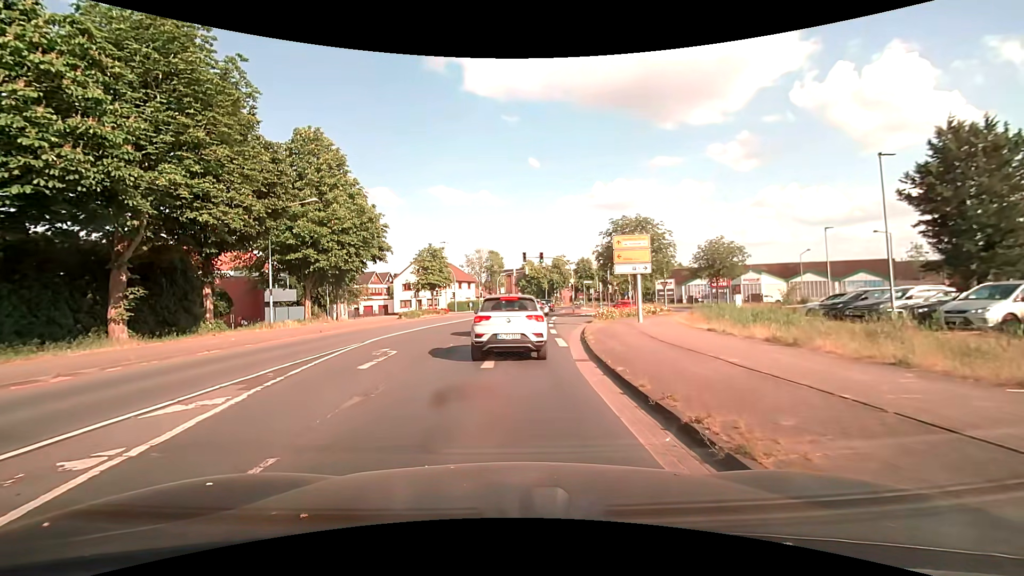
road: tertiary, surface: asphalt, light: Day
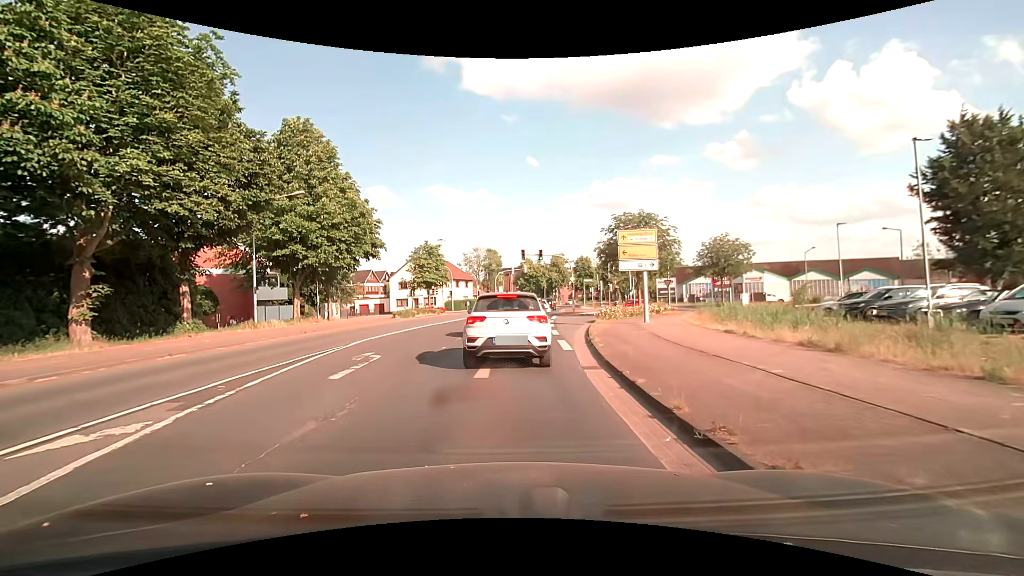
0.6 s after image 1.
(0.0, +1.5) m; +1°
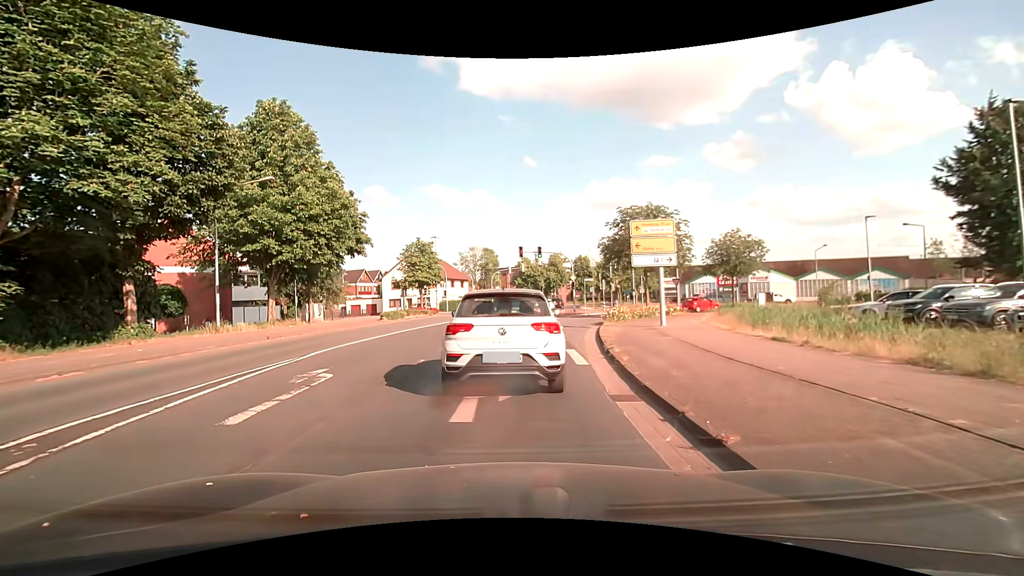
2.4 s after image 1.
(0.0, +3.1) m; -1°
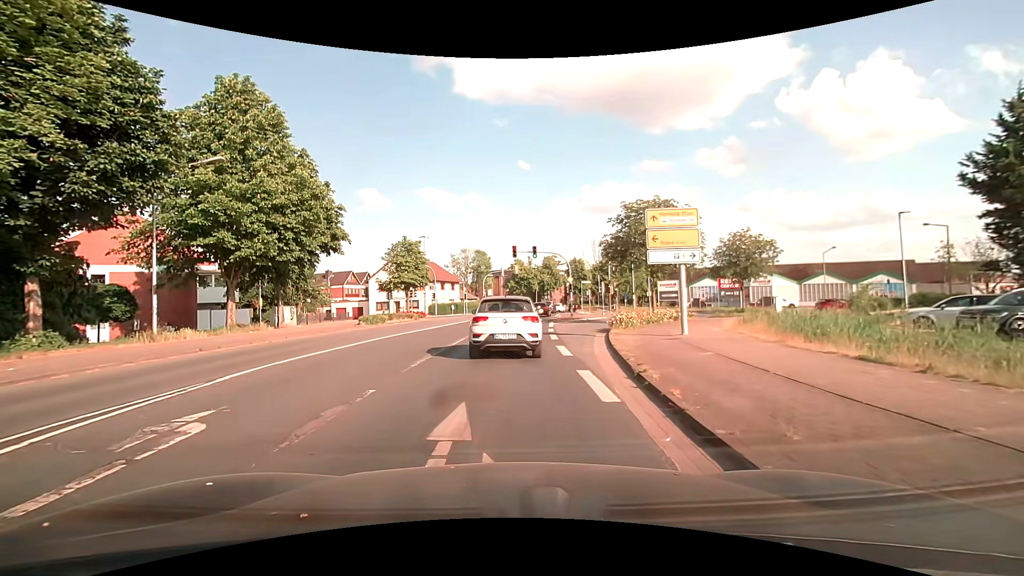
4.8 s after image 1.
(0.0, +3.8) m; +2°
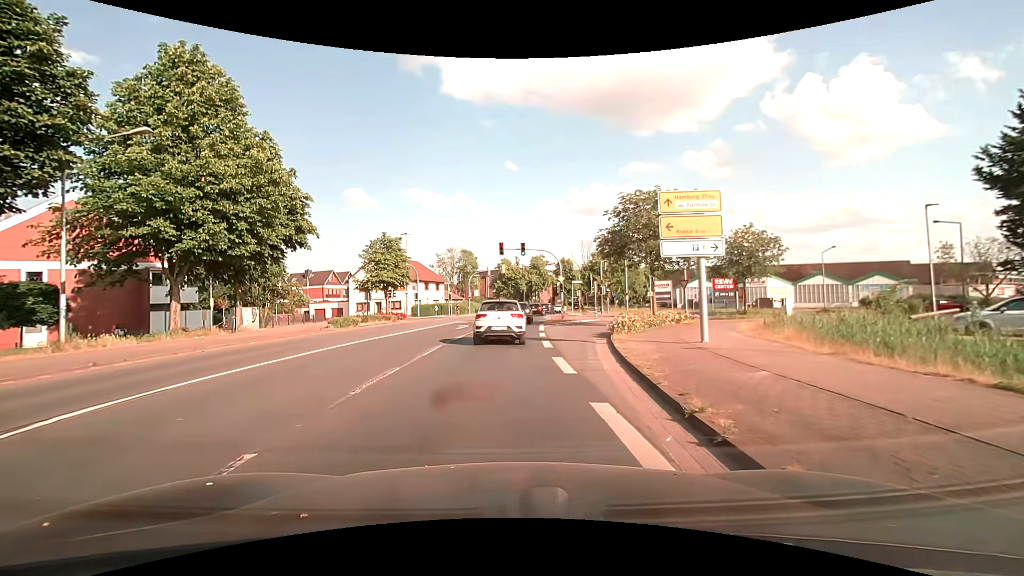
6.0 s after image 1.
(0.0, +3.4) m; +2°
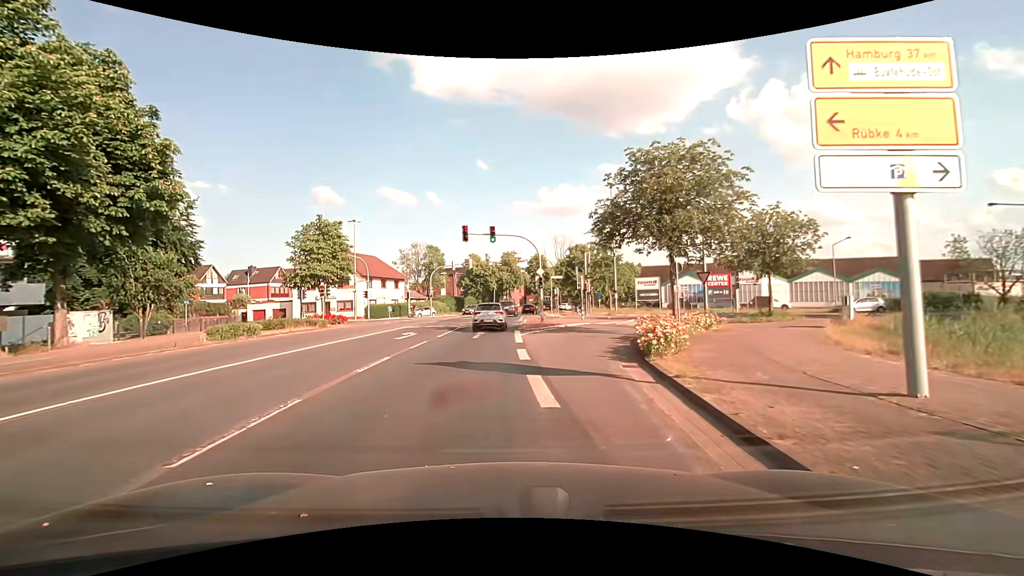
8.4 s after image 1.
(+0.1, +9.3) m; +1°
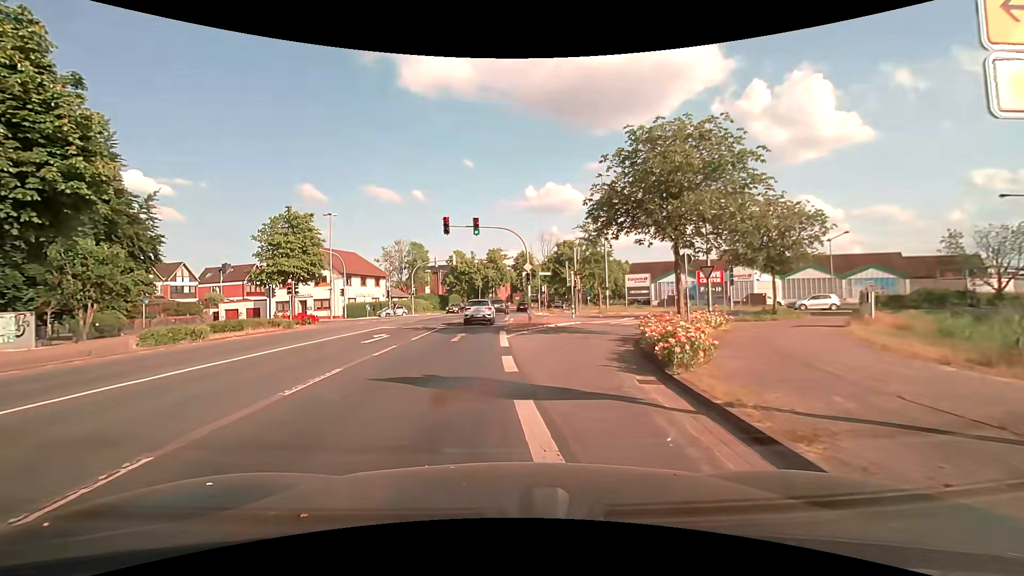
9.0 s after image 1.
(+0.1, +2.7) m; +2°
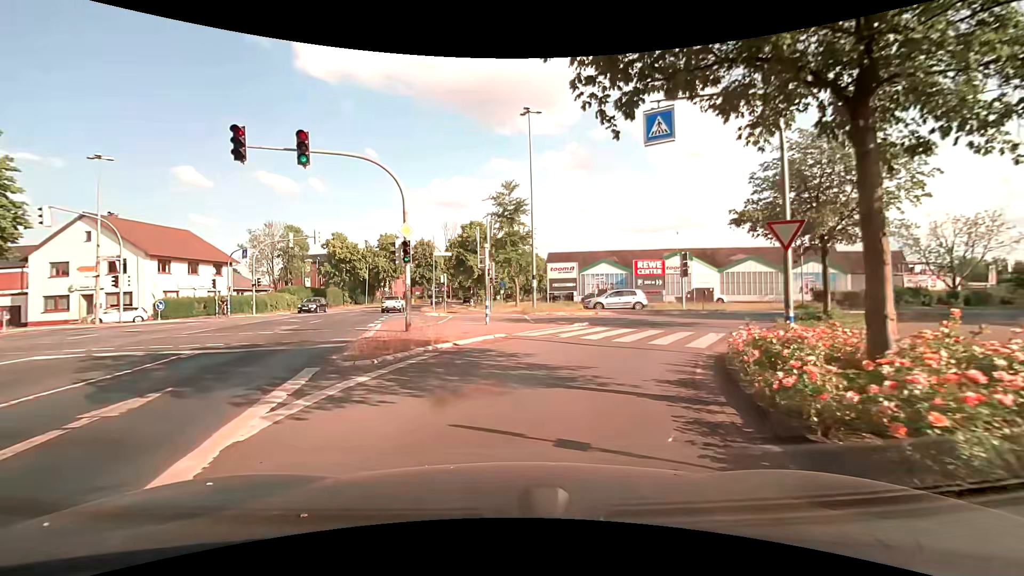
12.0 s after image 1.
(+1.3, +14.9) m; +12°
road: tertiary_link
(+1, +10) (+5, +19) (+12, +26) (+21, +30) (+31, +33) (+40, +36) (+50, +39) (+59, +44) (+67, +49) (+75, +55) m
